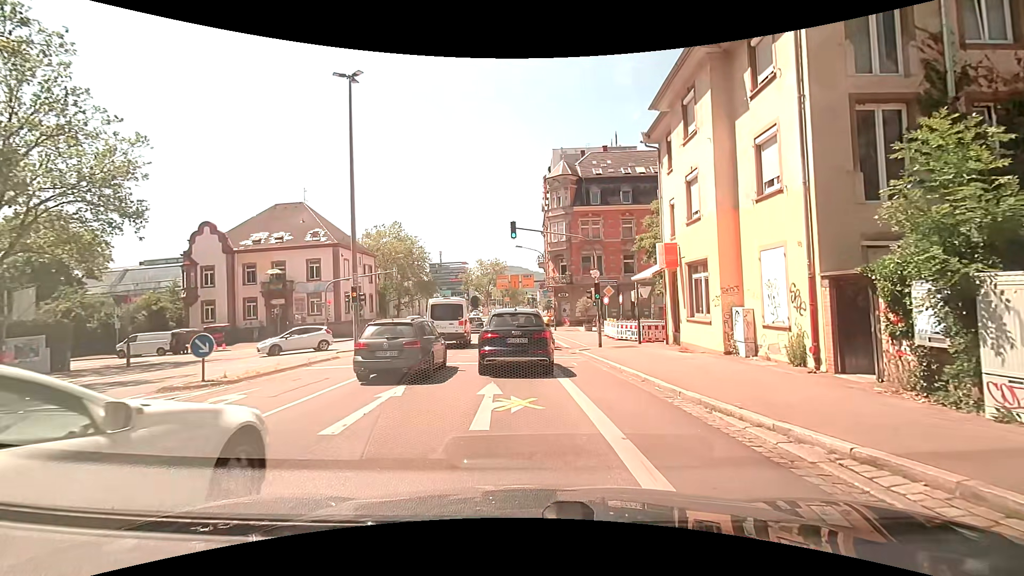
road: secondary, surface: asphalt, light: Day
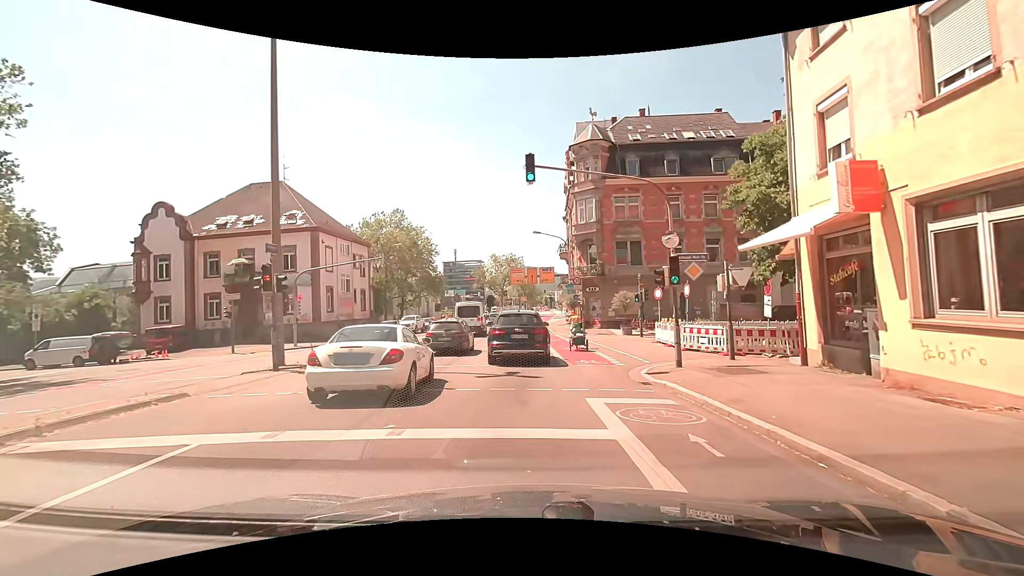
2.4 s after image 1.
(-0.4, +10.1) m; -2°
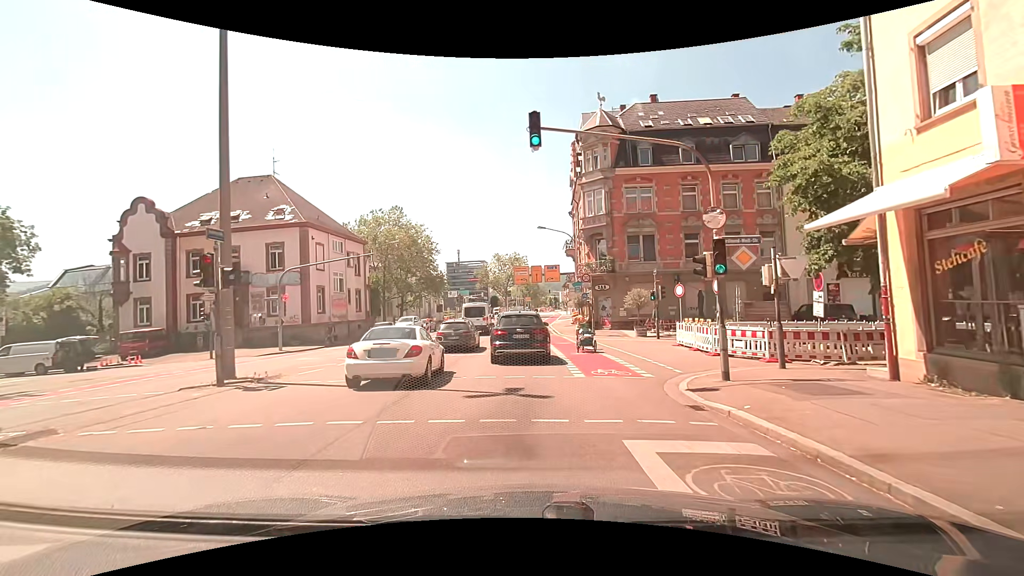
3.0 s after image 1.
(0.0, +3.0) m; -1°
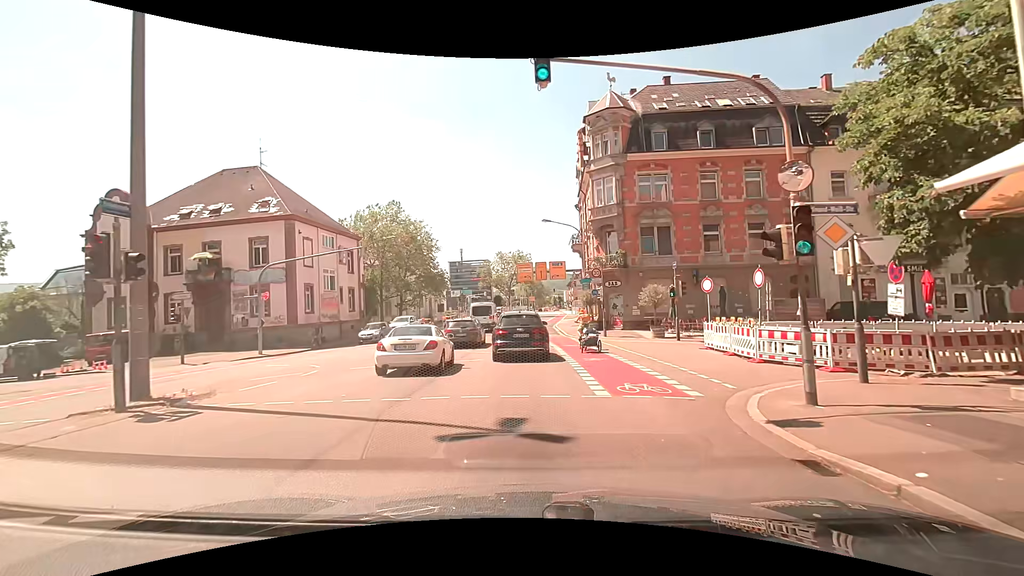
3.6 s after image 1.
(0.0, +3.2) m; 0°
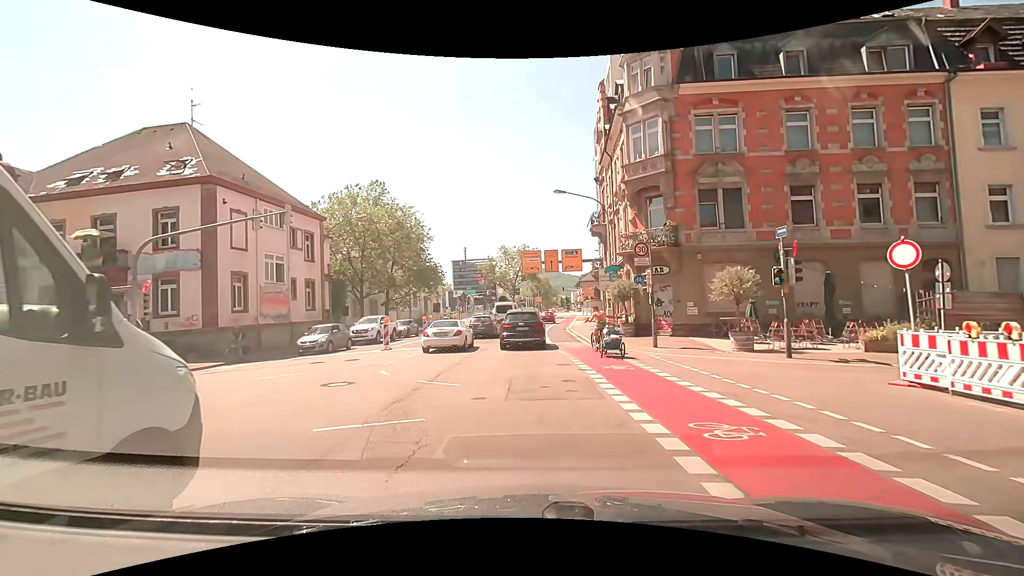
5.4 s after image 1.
(-0.3, +10.6) m; -2°
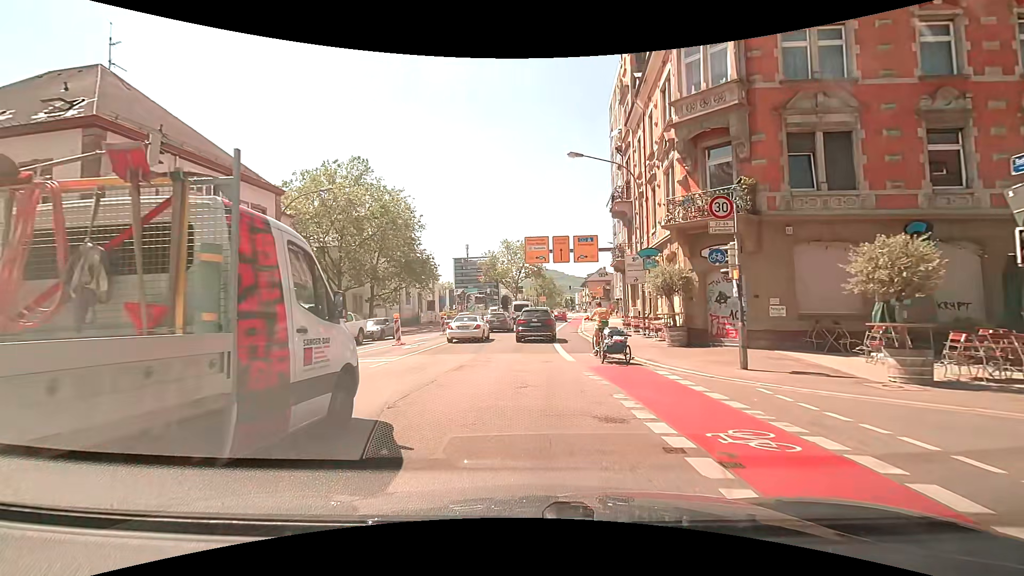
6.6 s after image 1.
(0.0, +7.8) m; 0°
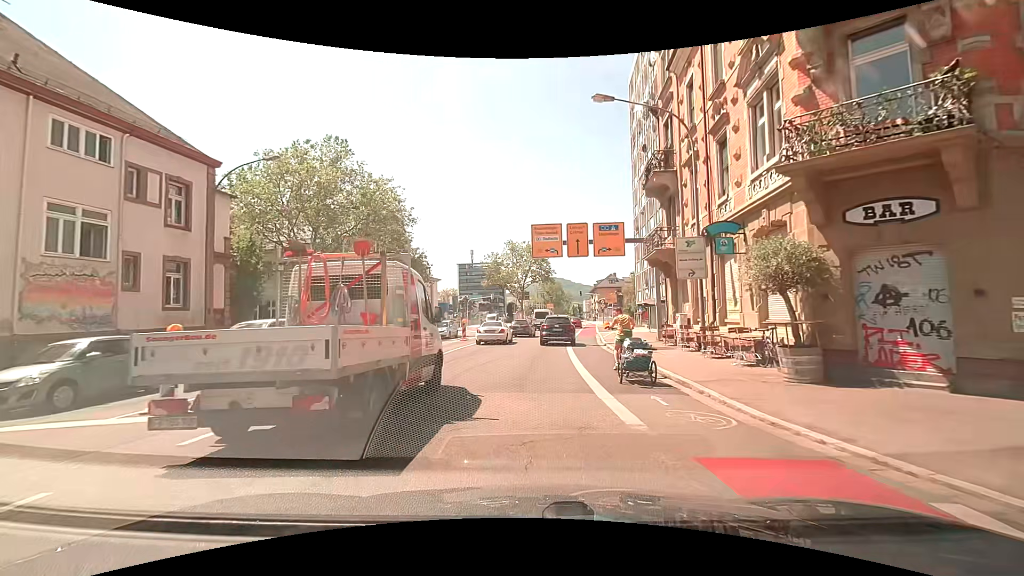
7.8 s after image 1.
(0.0, +7.7) m; -1°
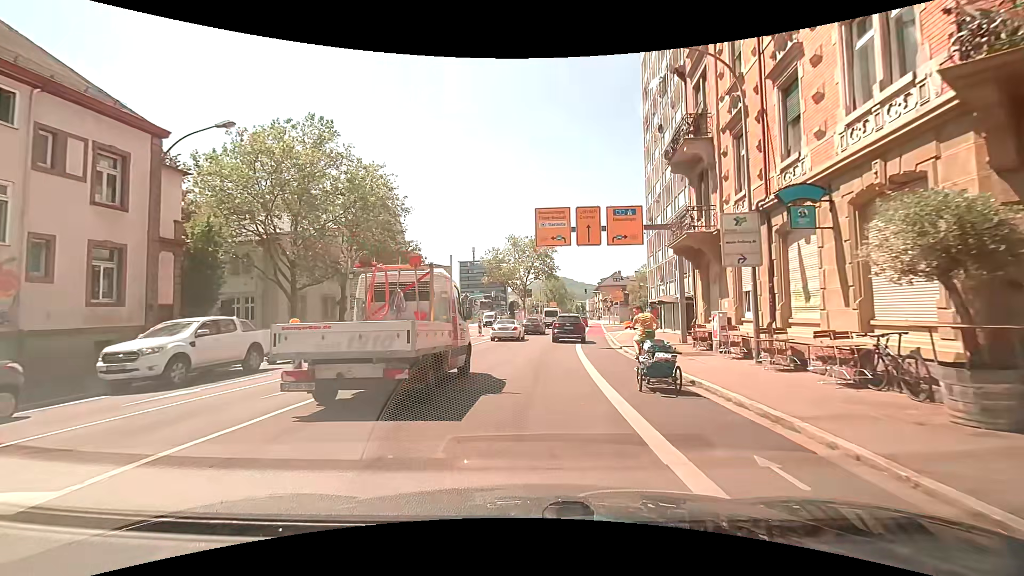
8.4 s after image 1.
(+0.1, +3.9) m; 0°
(0, +10) (+1, +20) (+1, +30) (+3, +40) (+4, +50) (+6, +60) (+7, +70) (+8, +79) (+10, +89) (+11, +99) m
